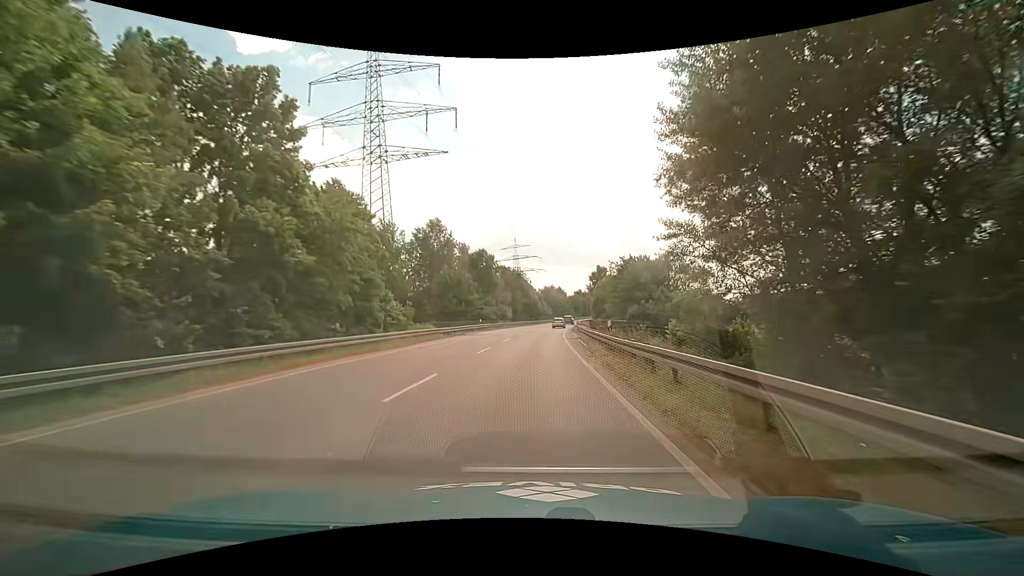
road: primary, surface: asphalt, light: Day
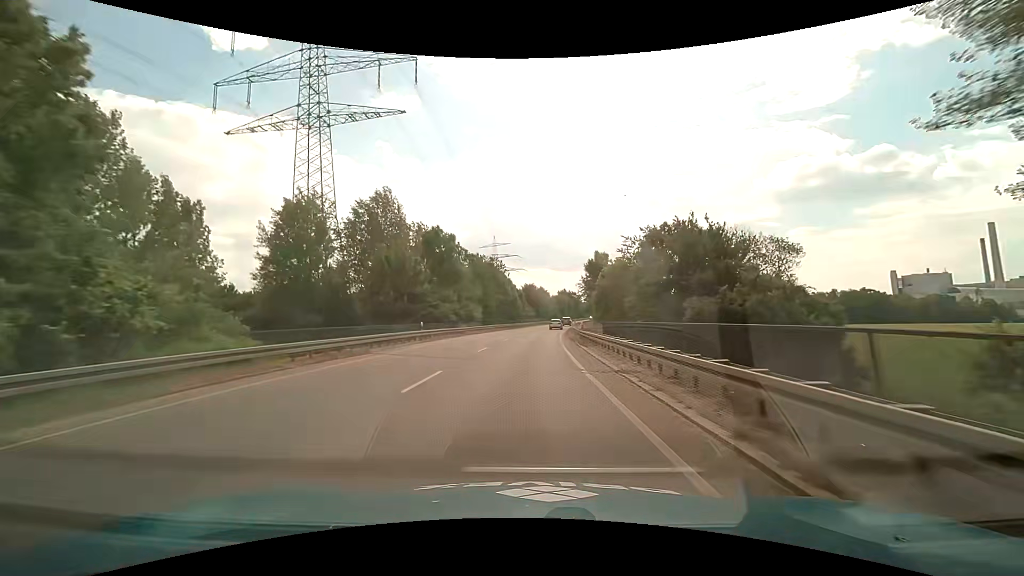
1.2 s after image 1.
(+0.3, +22.0) m; +2°
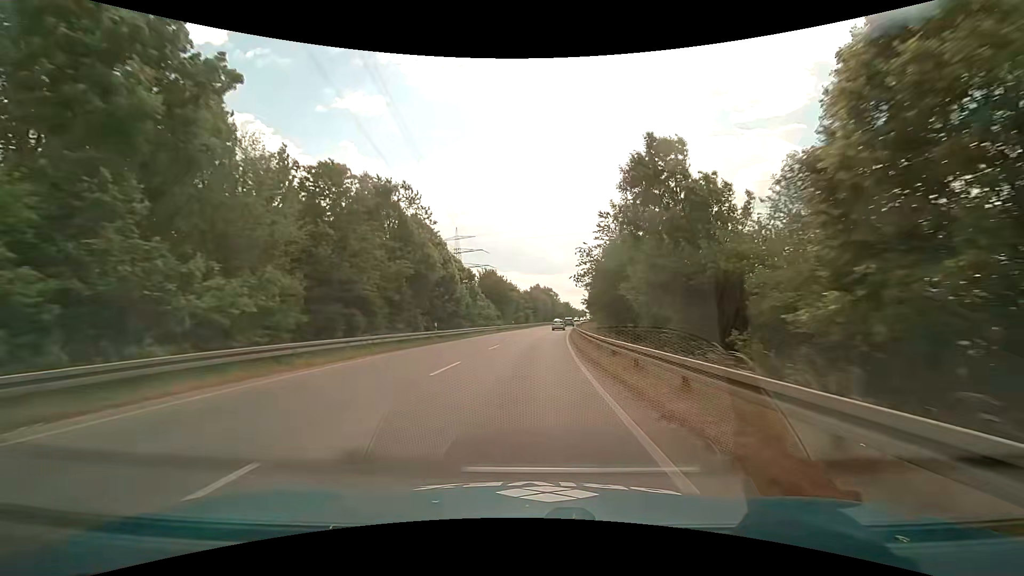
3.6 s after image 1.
(+1.2, +44.0) m; +3°
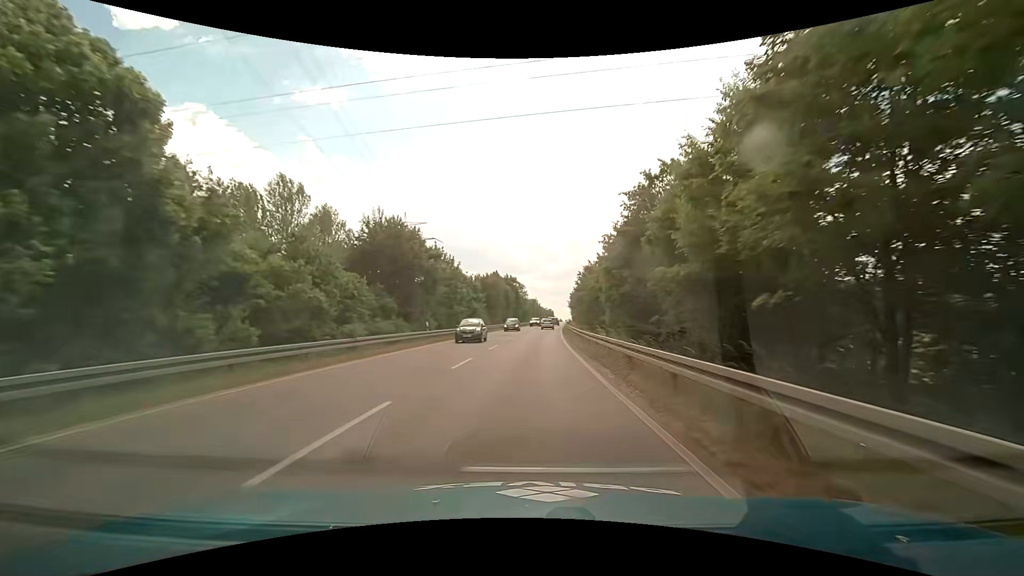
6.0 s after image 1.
(+1.8, +43.5) m; +5°
(0, +10) (0, +20) (+1, +30) (+1, +40) (+2, +50) (+2, +60) (+3, +70) (+4, +80) (+4, +90) (+5, +100) m
